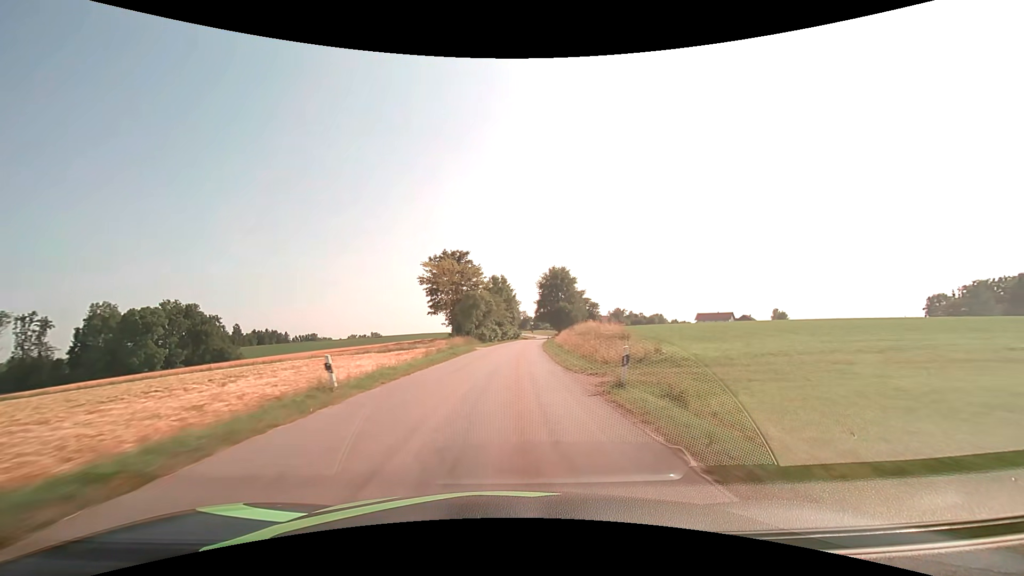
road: tertiary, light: Day
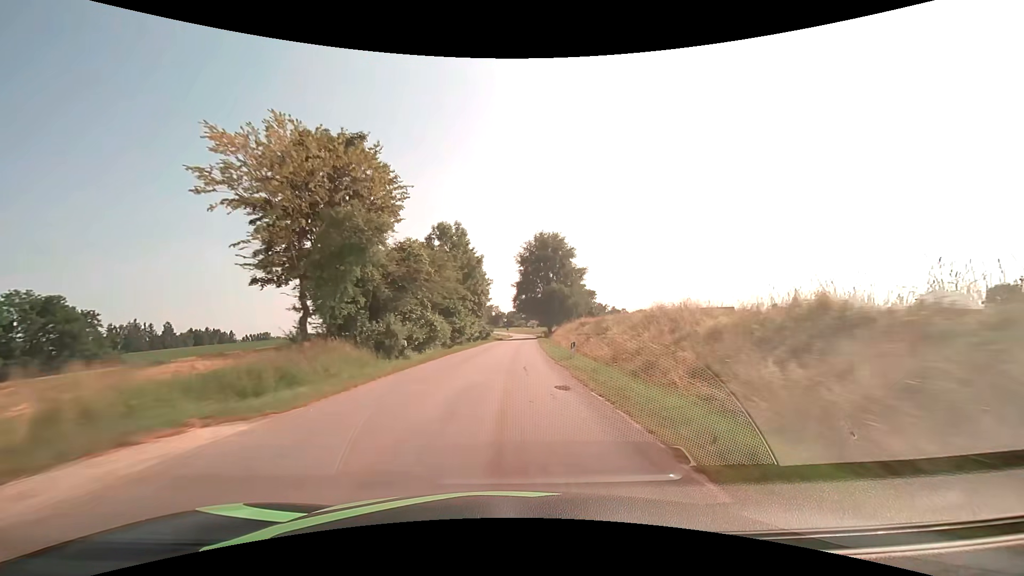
(+1.1, +41.8) m; +3°
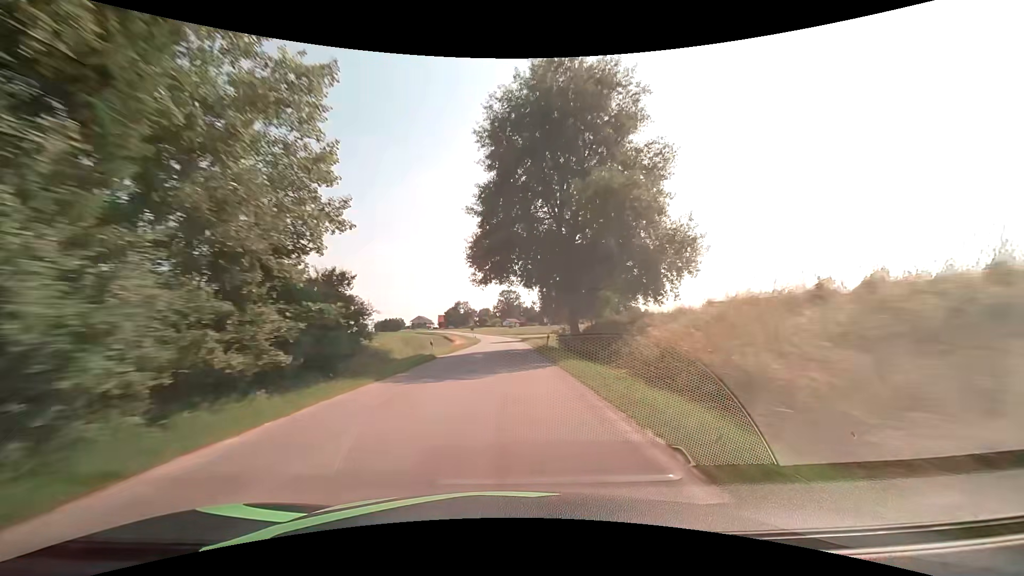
(+1.6, +55.4) m; +3°
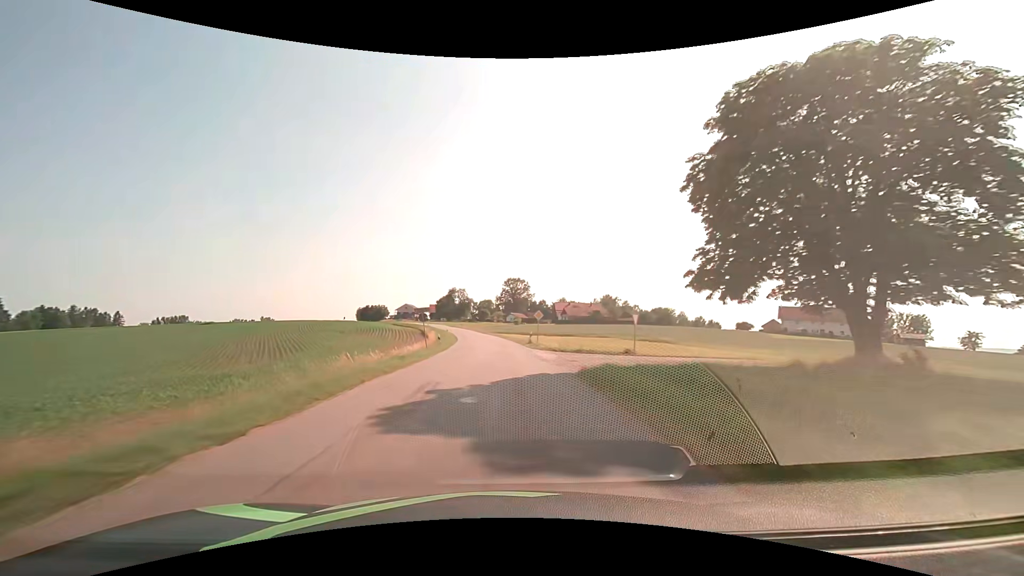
(-0.4, +51.2) m; -1°
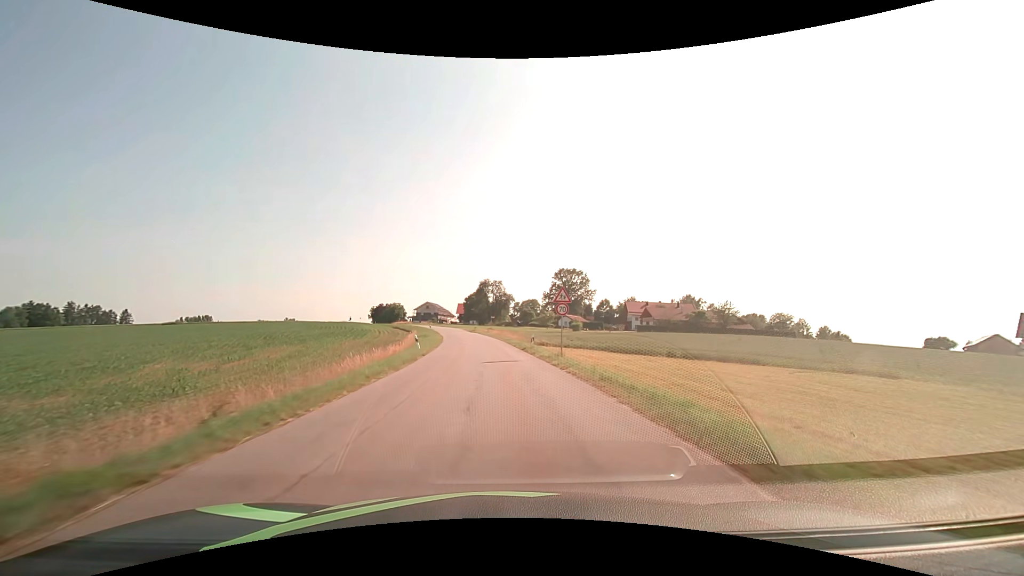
(-2.4, +58.2) m; -5°
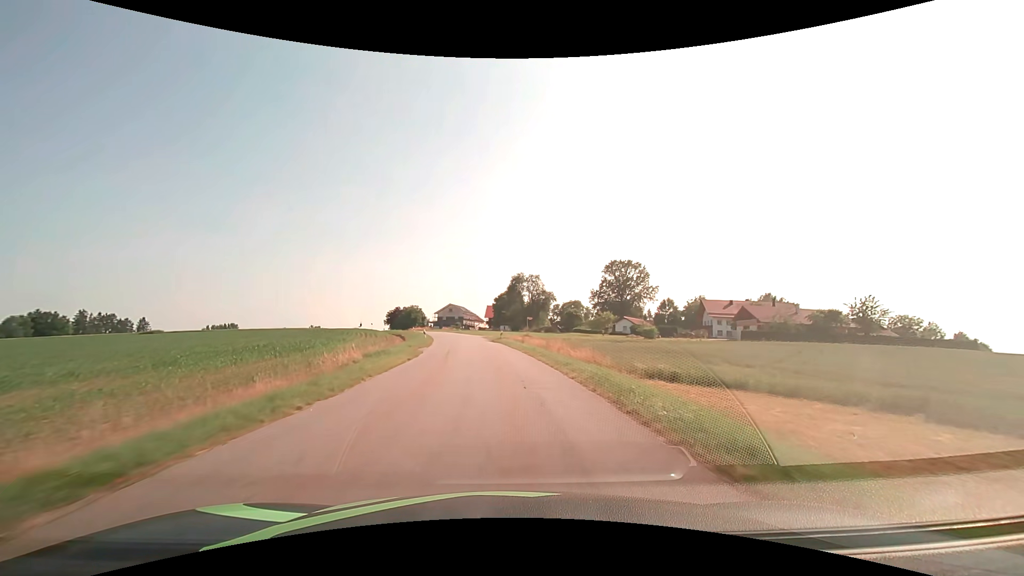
(-1.2, +33.1) m; -4°
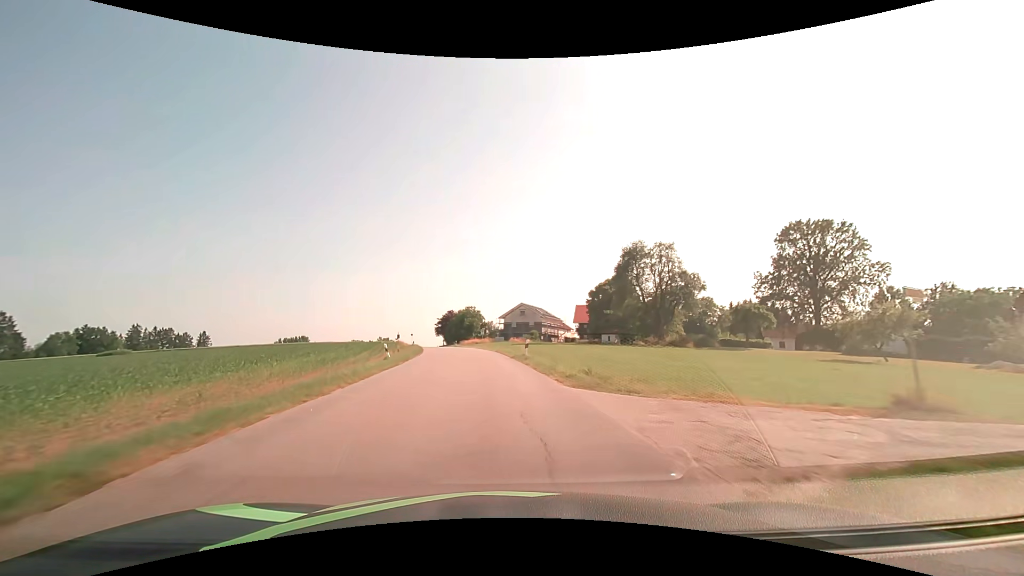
(-3.9, +53.5) m; -9°
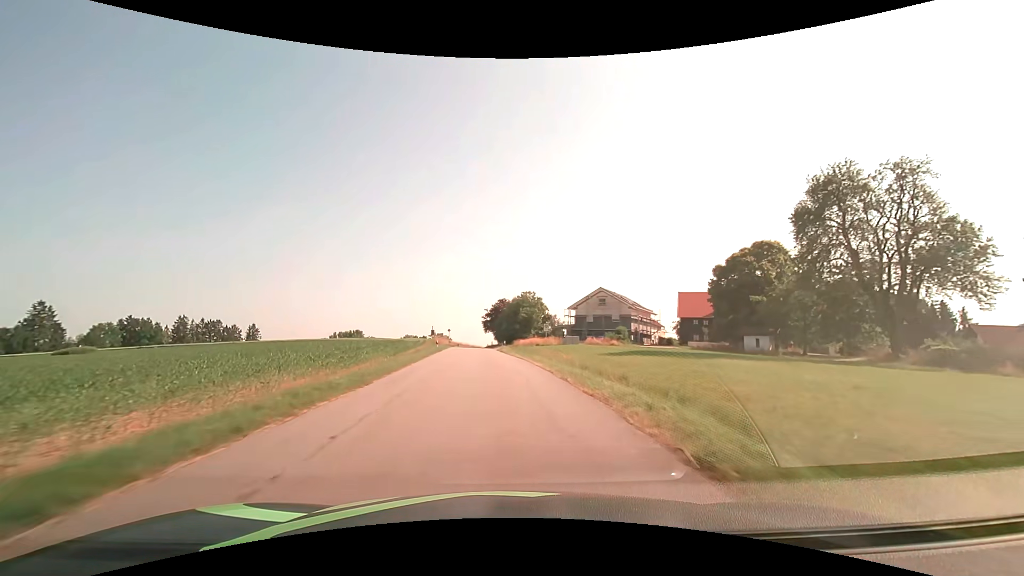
(-1.9, +31.8) m; -7°
(0, +10) (-1, +20) (-1, +30) (-2, +40) (-3, +50) (-4, +60) (-4, +70) (-5, +80) (-6, +90) (-7, +100) m
